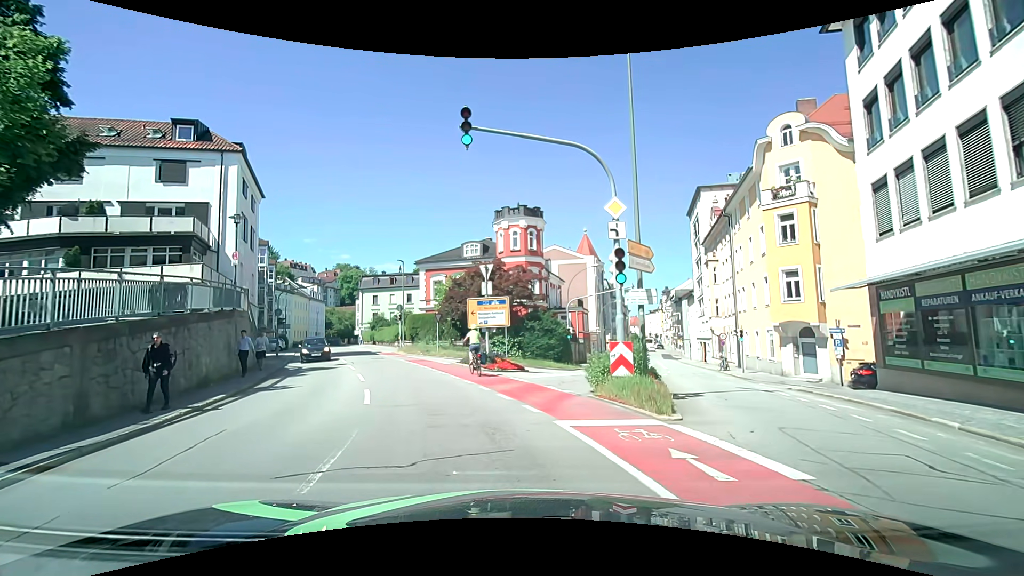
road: tertiary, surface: asphalt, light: Day
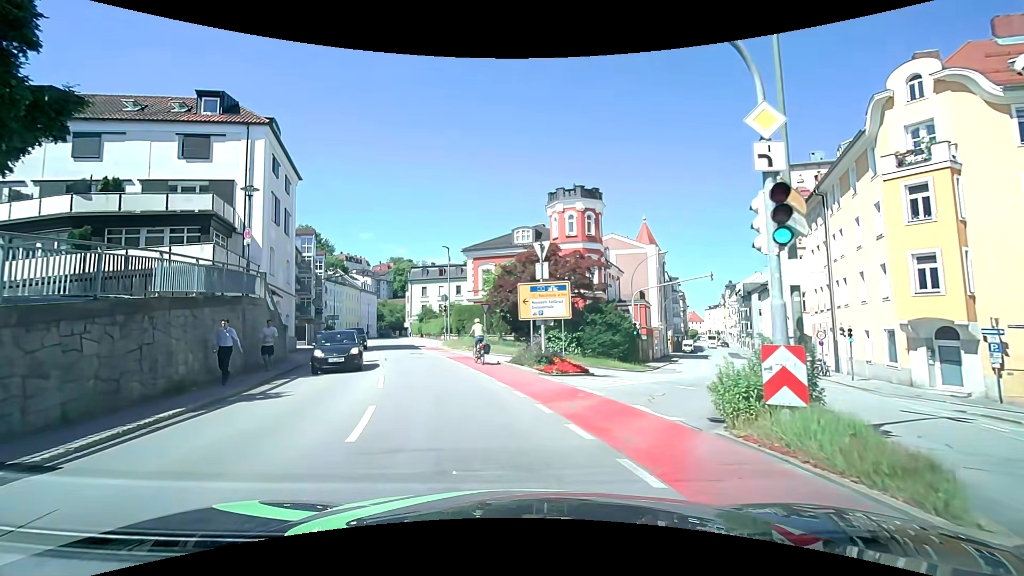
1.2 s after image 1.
(-0.2, +4.7) m; -7°
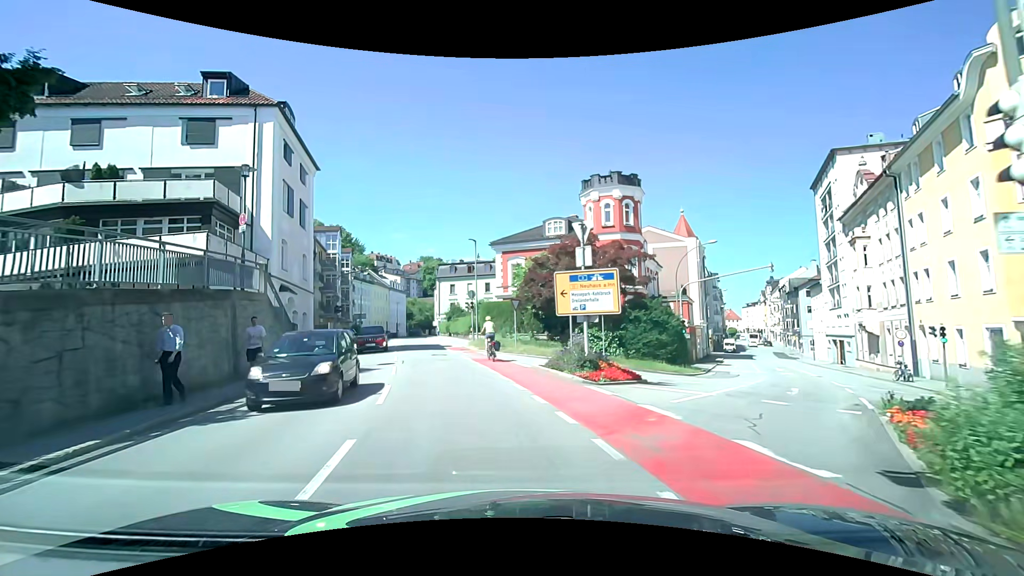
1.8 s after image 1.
(-0.1, +3.2) m; -4°
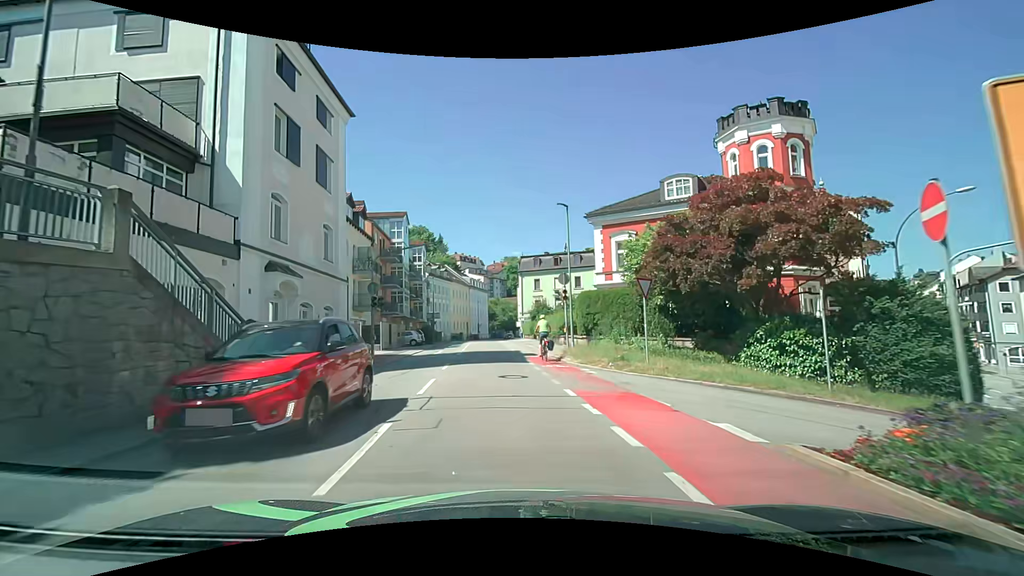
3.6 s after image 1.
(-1.3, +11.7) m; -10°
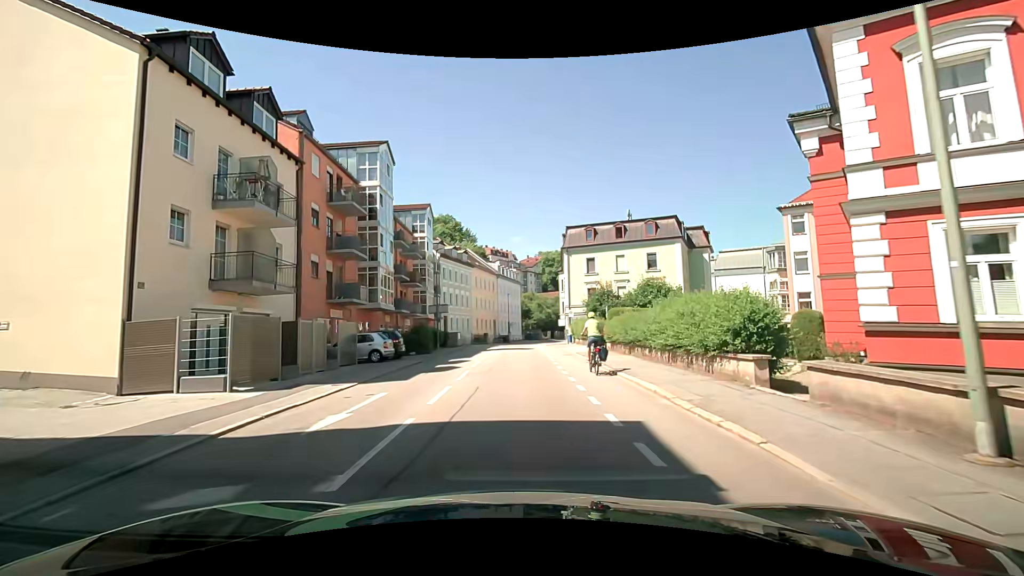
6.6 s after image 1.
(-1.2, +22.3) m; -5°
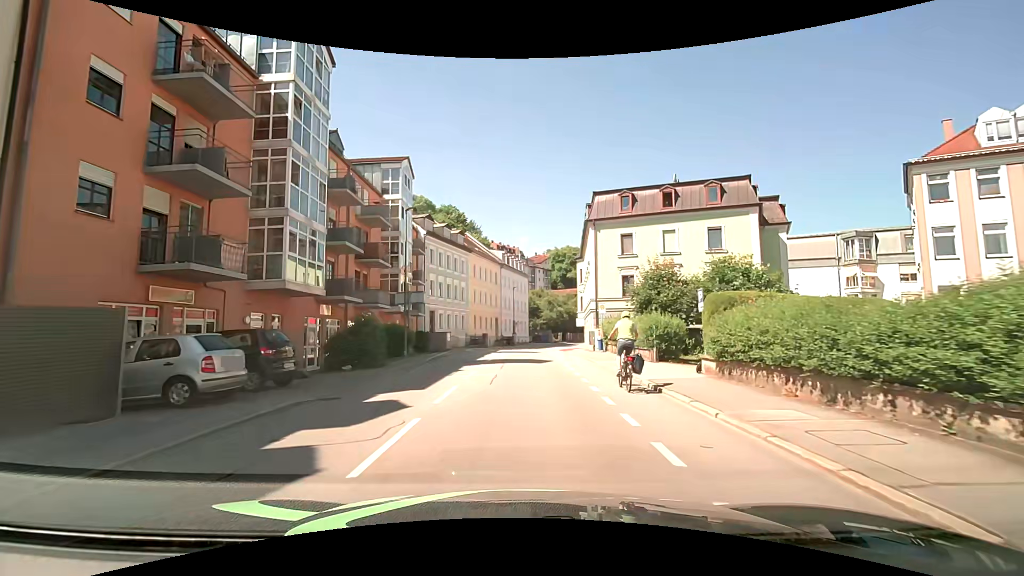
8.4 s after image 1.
(0.0, +14.1) m; -2°
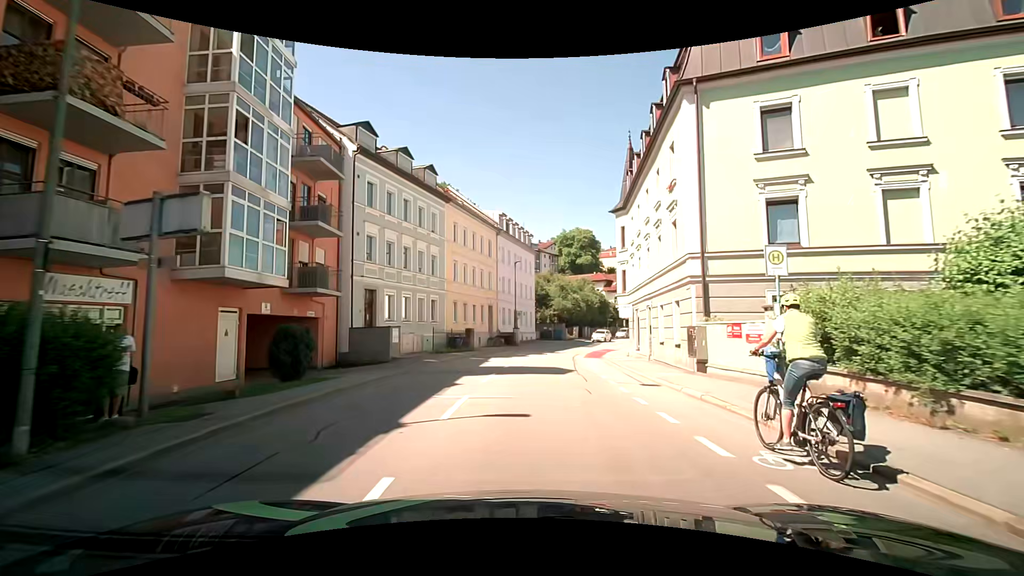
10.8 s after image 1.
(+0.5, +21.7) m; +2°
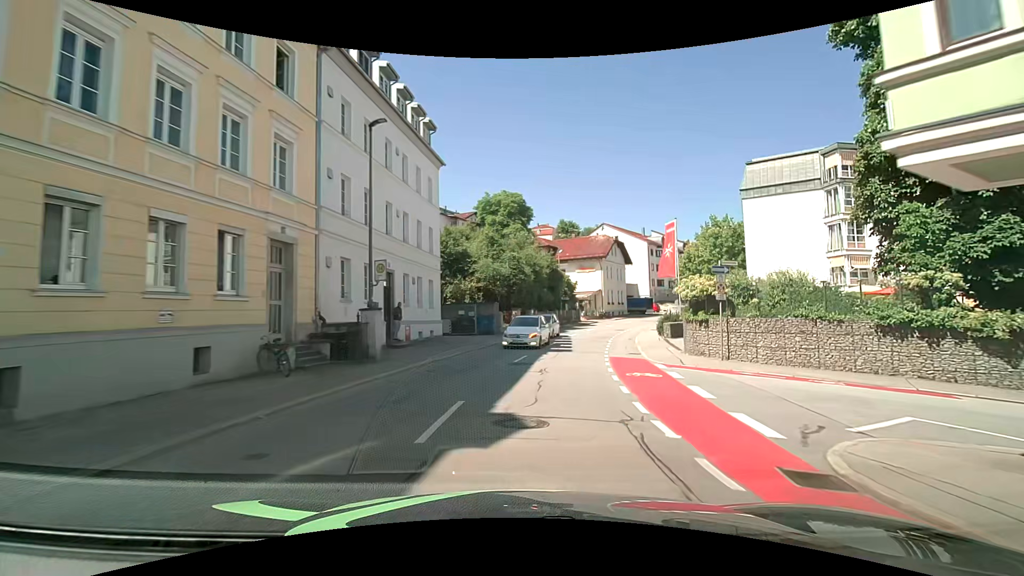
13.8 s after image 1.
(+1.4, +31.6) m; +7°
(+1, +10) (+2, +20) (+5, +30) (+7, +39) (+10, +49) (+15, +58) (+20, +66) (+25, +75) (+32, +82) (+40, +89) m
